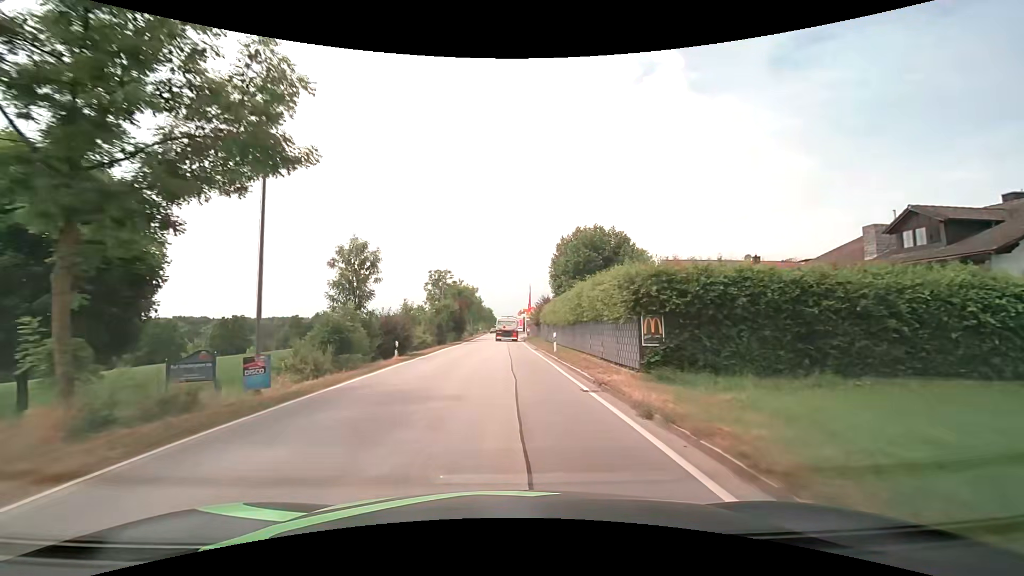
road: secondary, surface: asphalt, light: Day
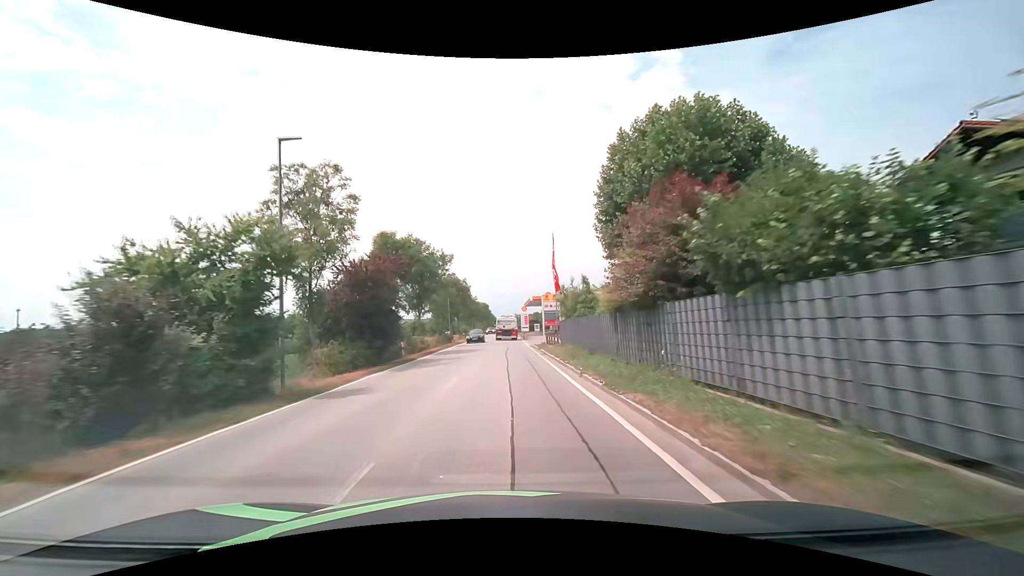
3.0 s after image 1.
(0.0, +38.7) m; 0°
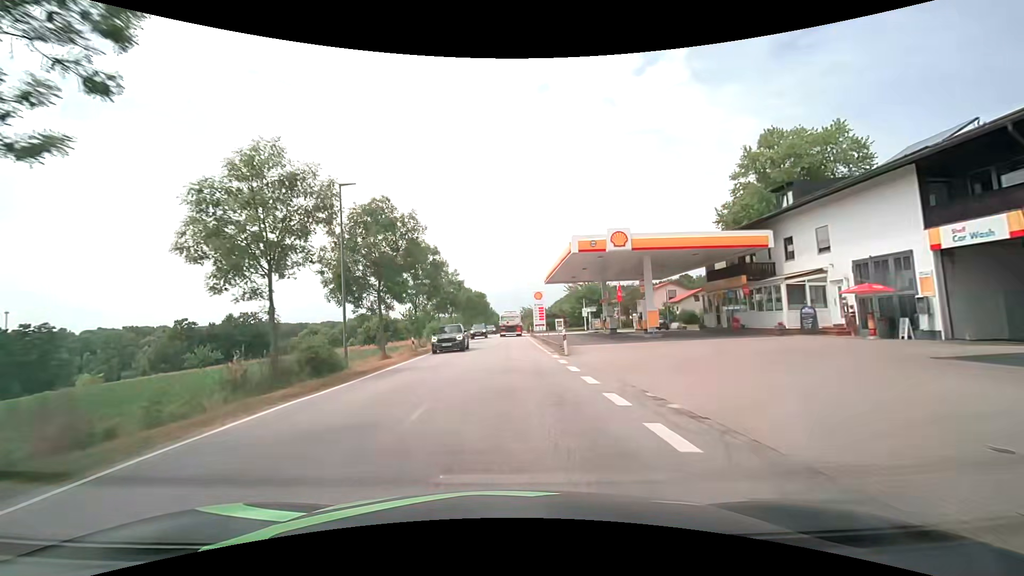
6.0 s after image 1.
(-0.1, +40.6) m; 0°
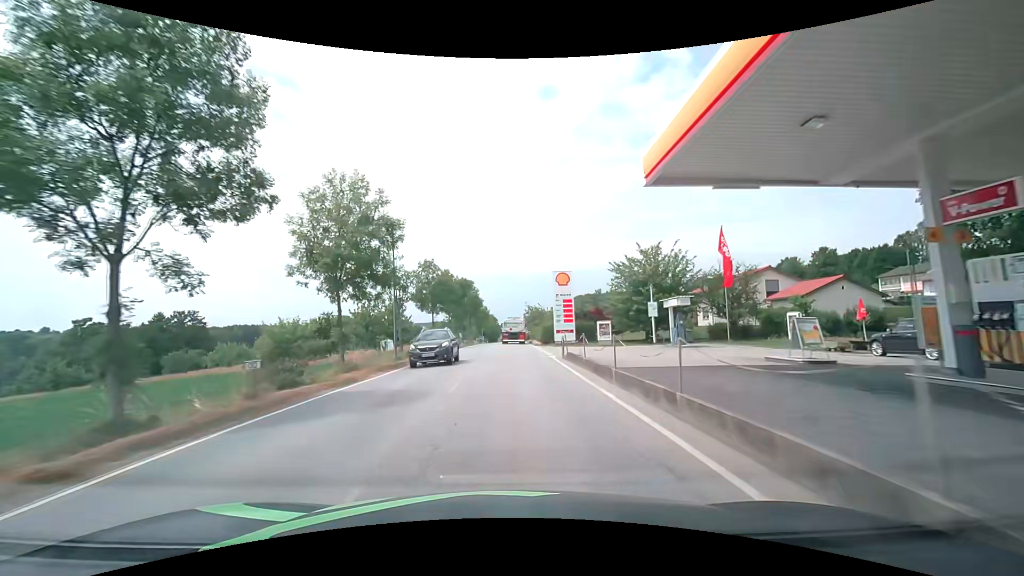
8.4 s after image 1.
(-0.1, +32.2) m; 0°
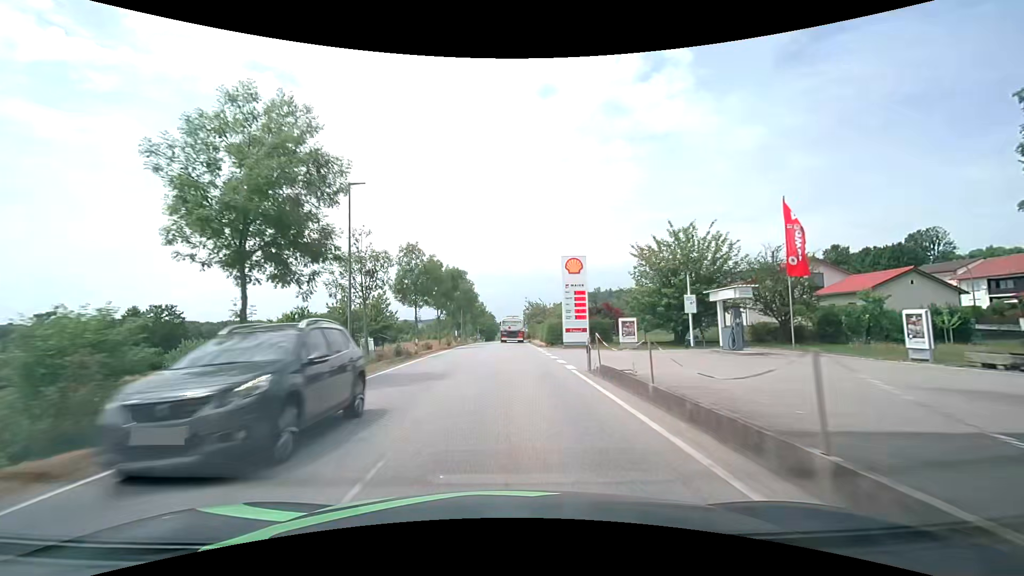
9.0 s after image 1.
(0.0, +7.9) m; 0°
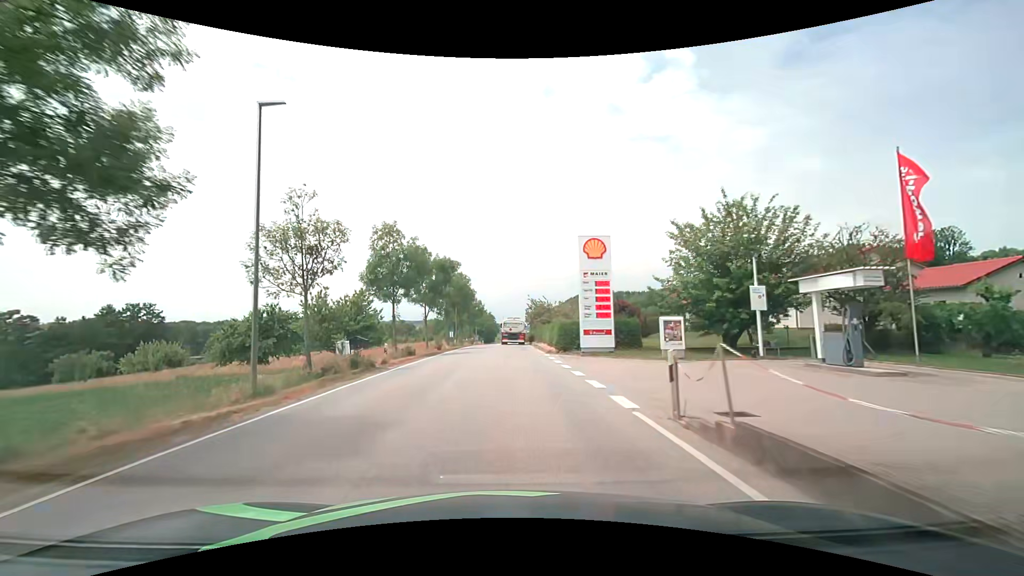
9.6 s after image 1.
(0.0, +7.8) m; 0°
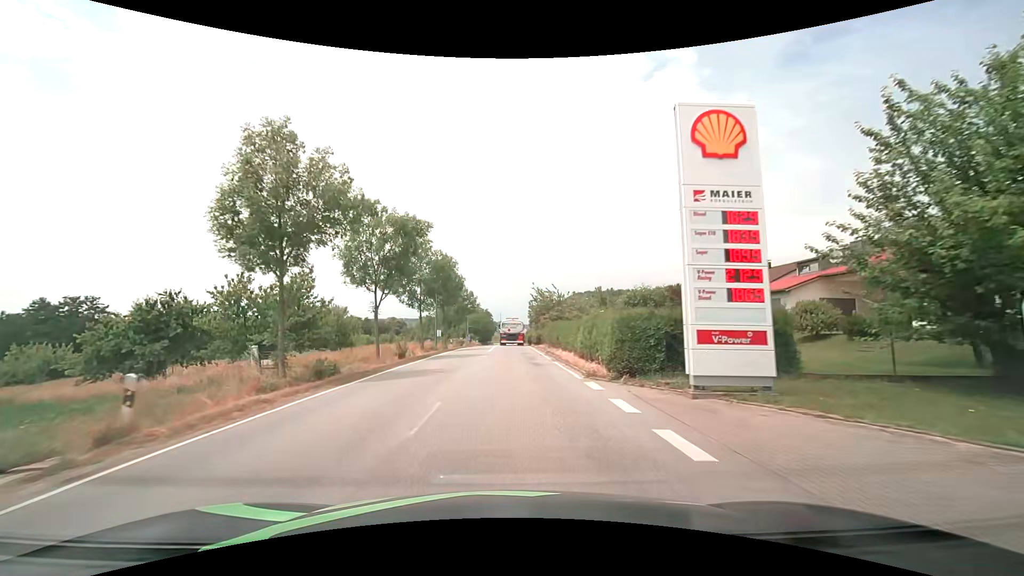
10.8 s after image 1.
(0.0, +15.4) m; 0°
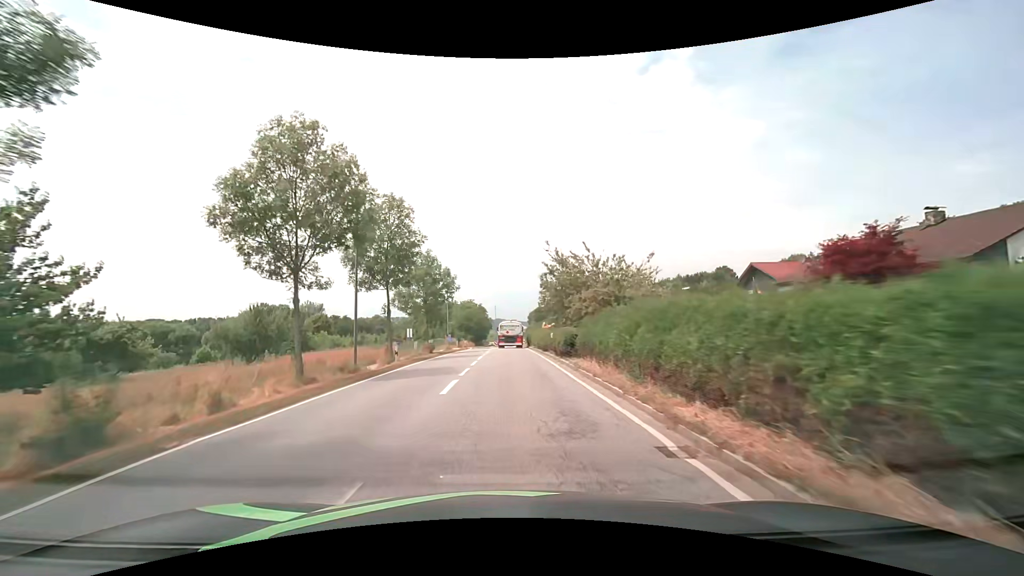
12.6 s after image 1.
(+0.1, +22.8) m; 0°
(0, +10) (0, +20) (0, +30) (0, +40) (0, +50) (0, +60) (0, +70) (0, +80) (0, +90) (0, +100) m
